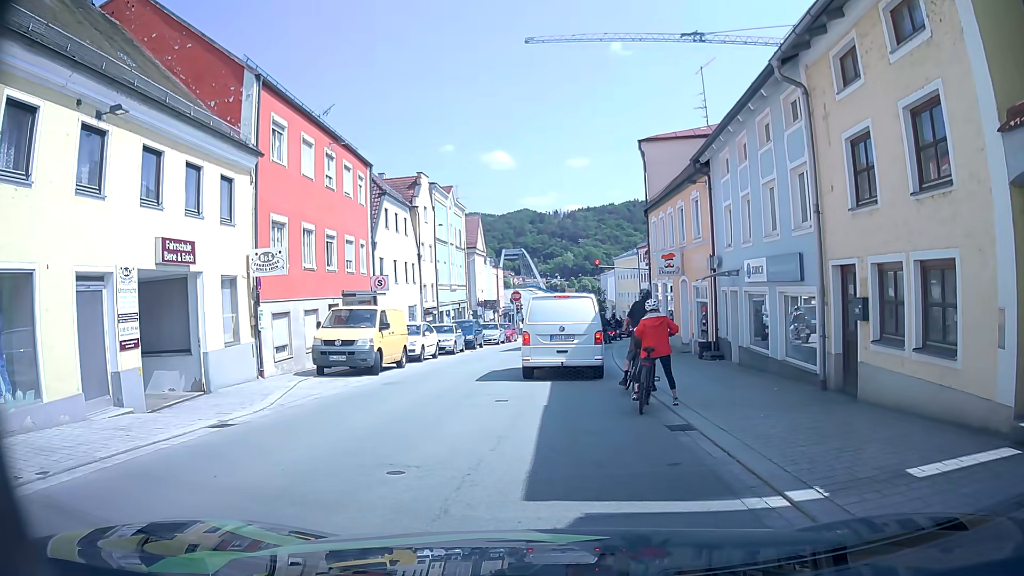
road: tertiary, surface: asphalt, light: Day
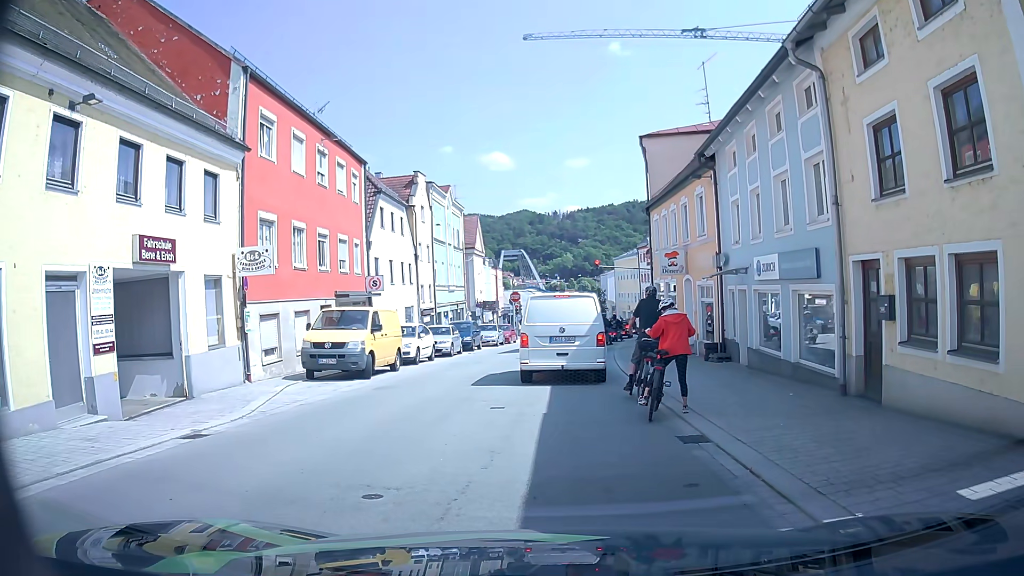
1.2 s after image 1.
(0.0, +0.8) m; 0°
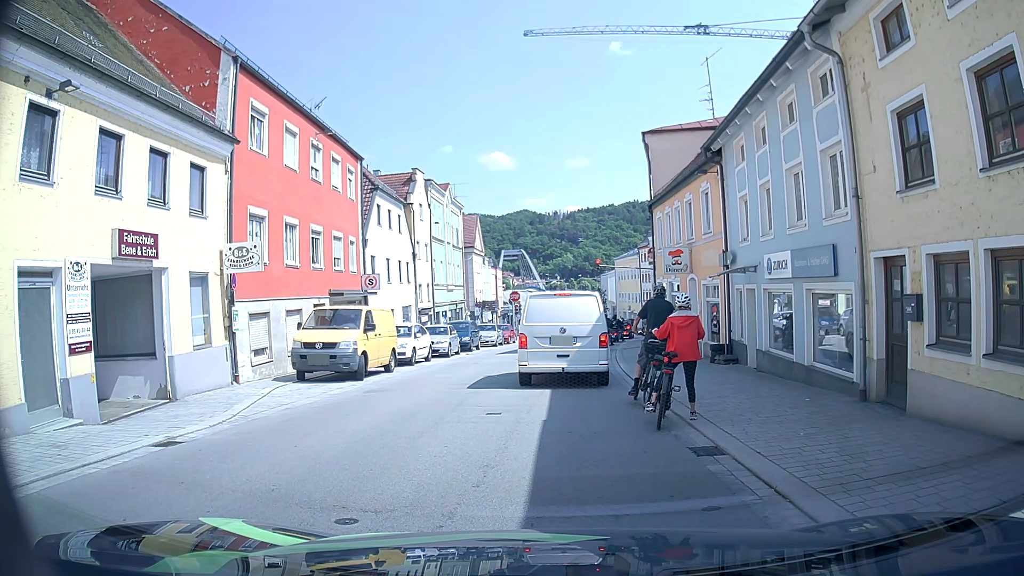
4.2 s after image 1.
(0.0, +0.7) m; 0°
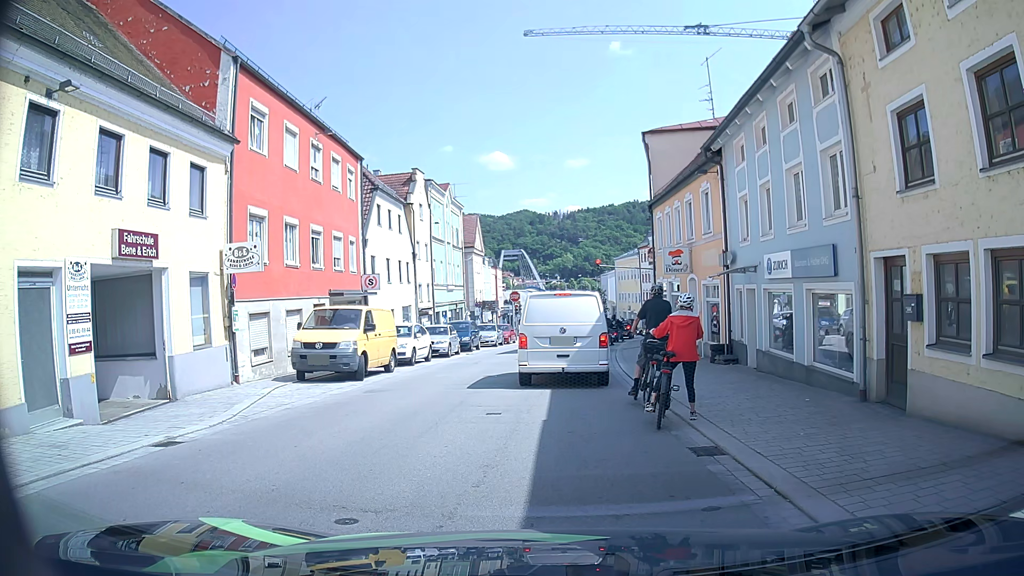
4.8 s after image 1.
(0.0, 0.0) m; 0°
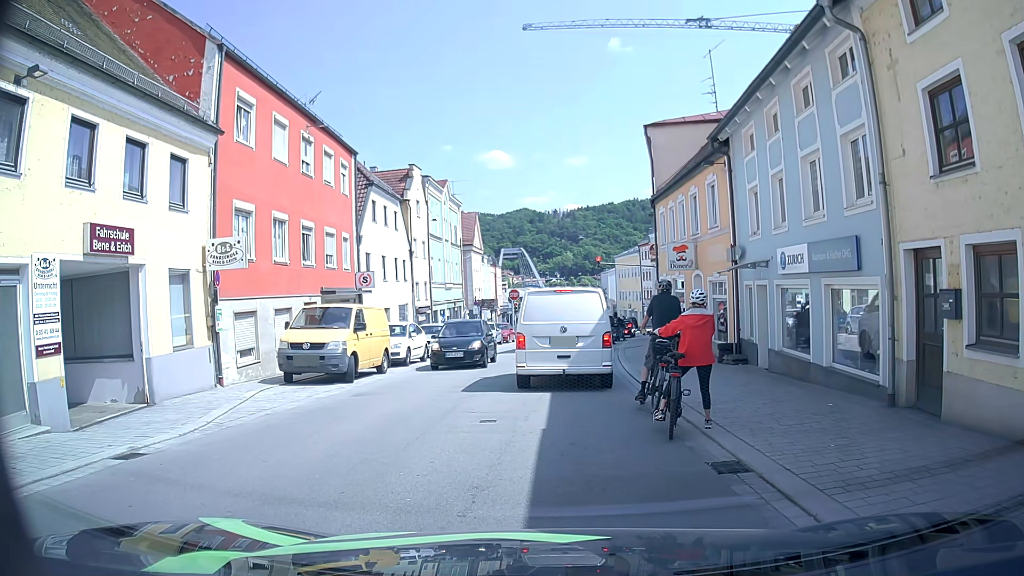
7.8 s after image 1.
(0.0, +0.8) m; 0°
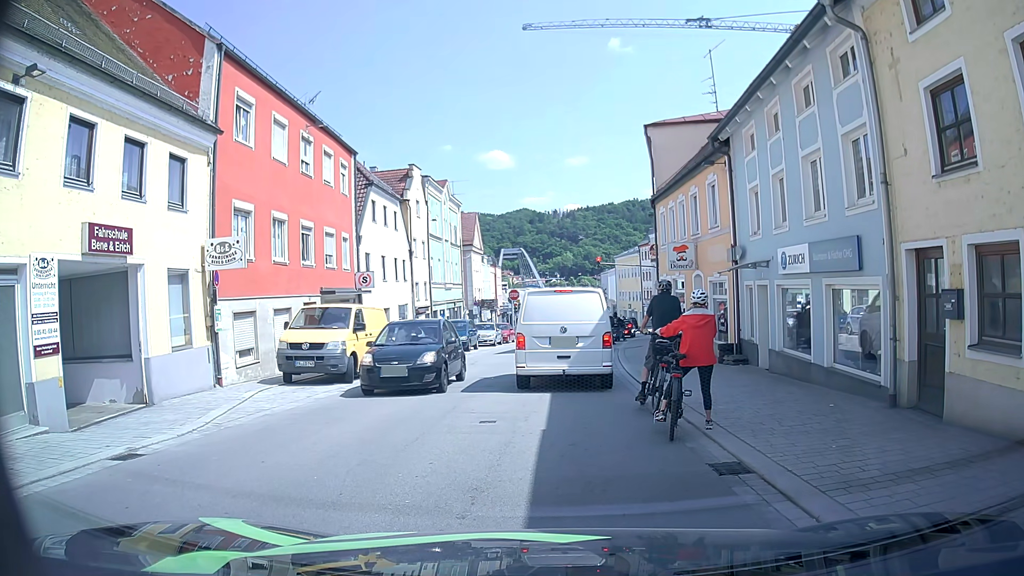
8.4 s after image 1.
(0.0, +0.1) m; 0°
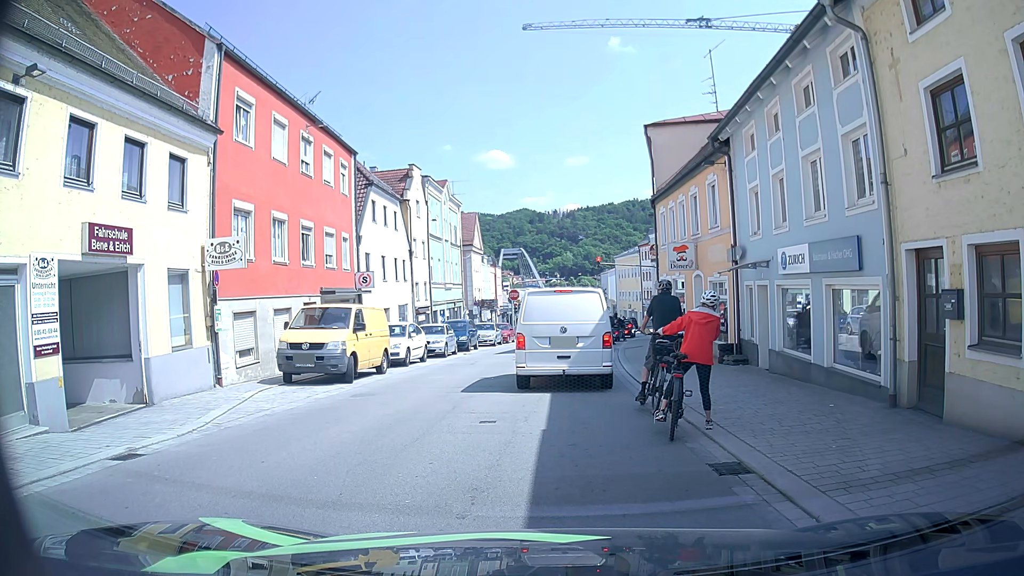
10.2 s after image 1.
(0.0, +0.1) m; 0°
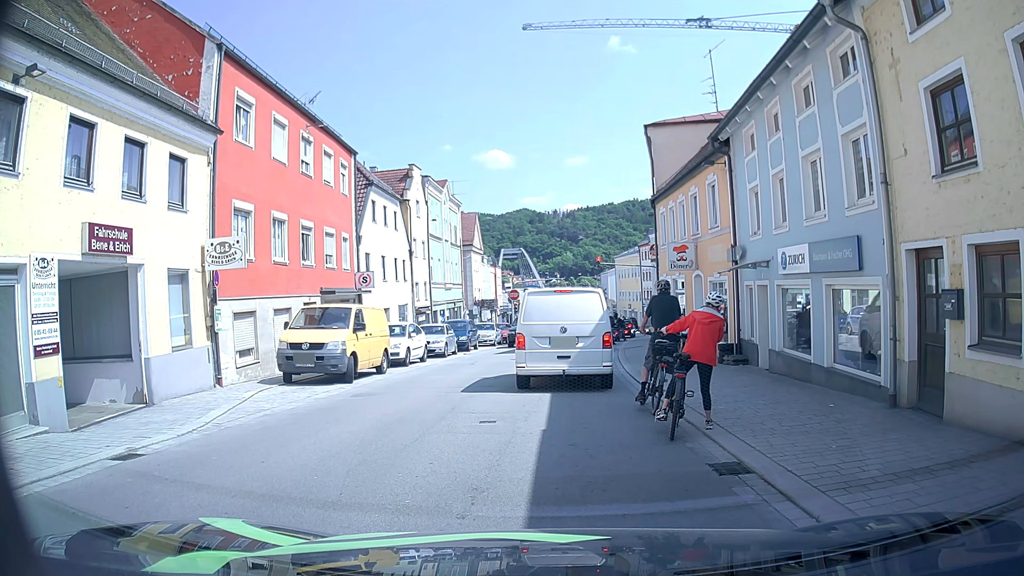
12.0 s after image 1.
(0.0, 0.0) m; 0°
